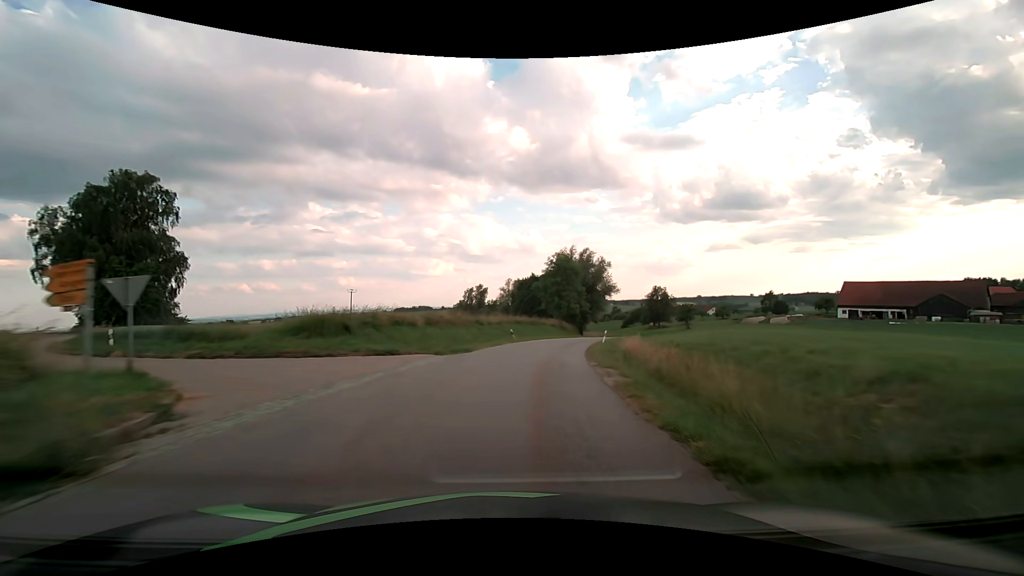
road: tertiary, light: Day
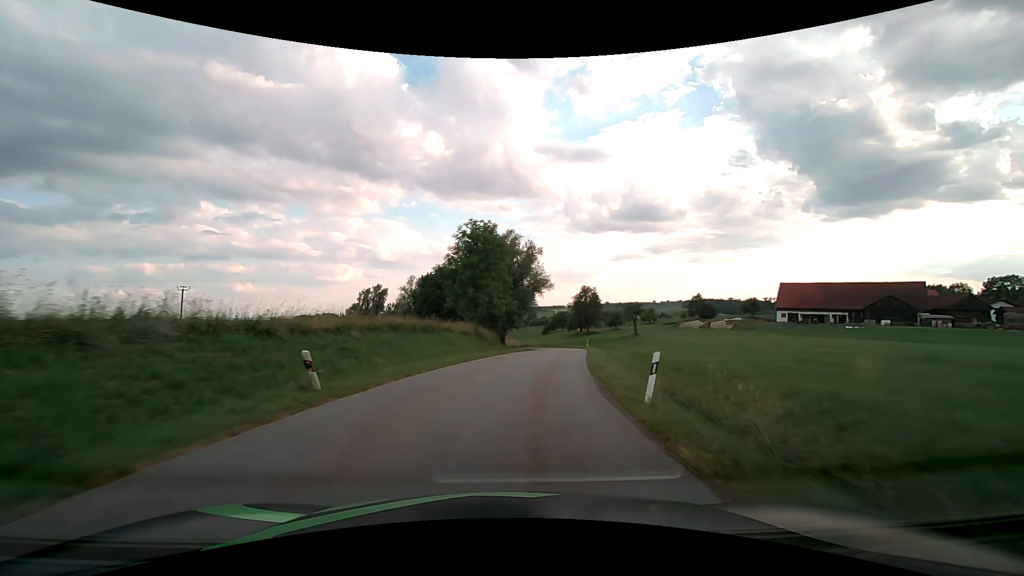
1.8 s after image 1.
(+2.4, +27.7) m; +10°
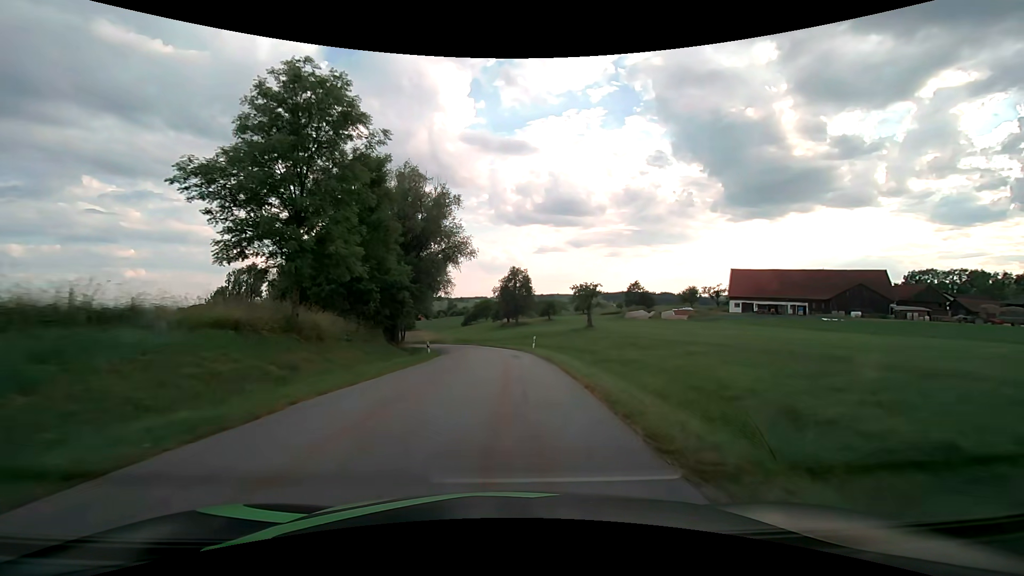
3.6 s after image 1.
(+2.5, +26.9) m; +10°
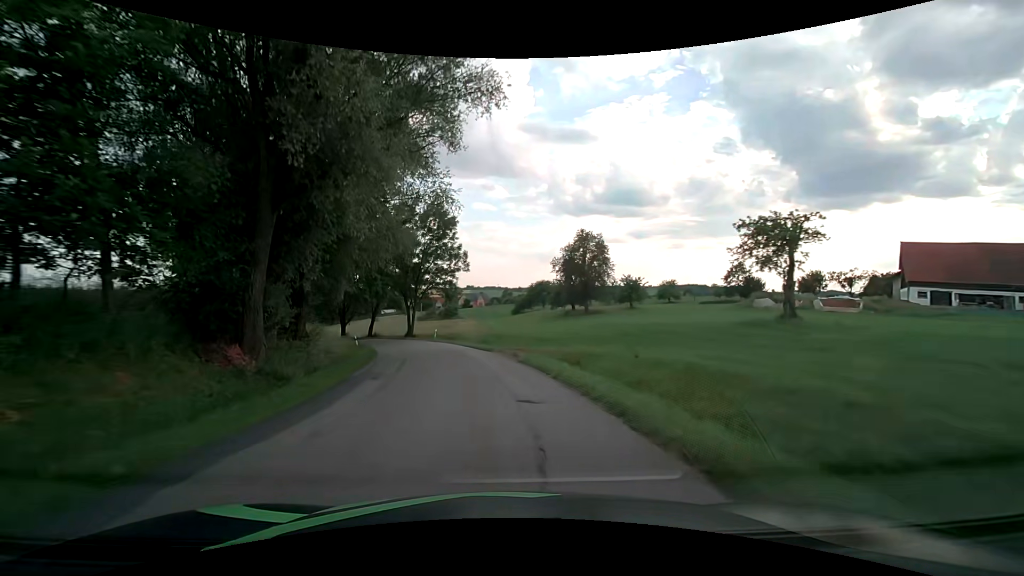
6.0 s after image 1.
(-0.9, +35.4) m; -7°
(0, +10) (-2, +20) (-4, +30) (-6, +39) (-10, +49) (-14, +58) (-18, +67) (-23, +75) (-29, +84) (-35, +92) m
